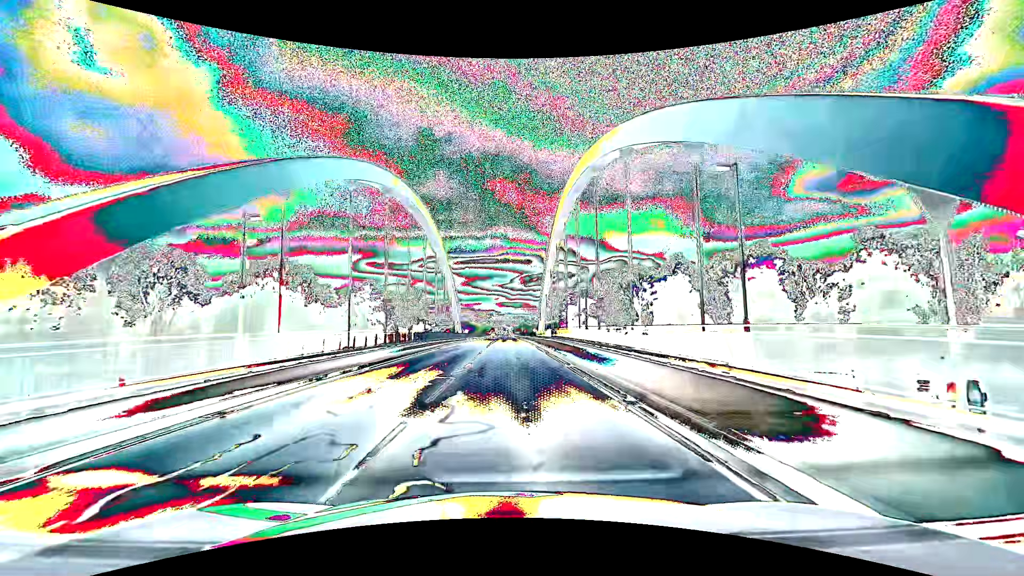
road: primary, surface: asphalt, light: Day
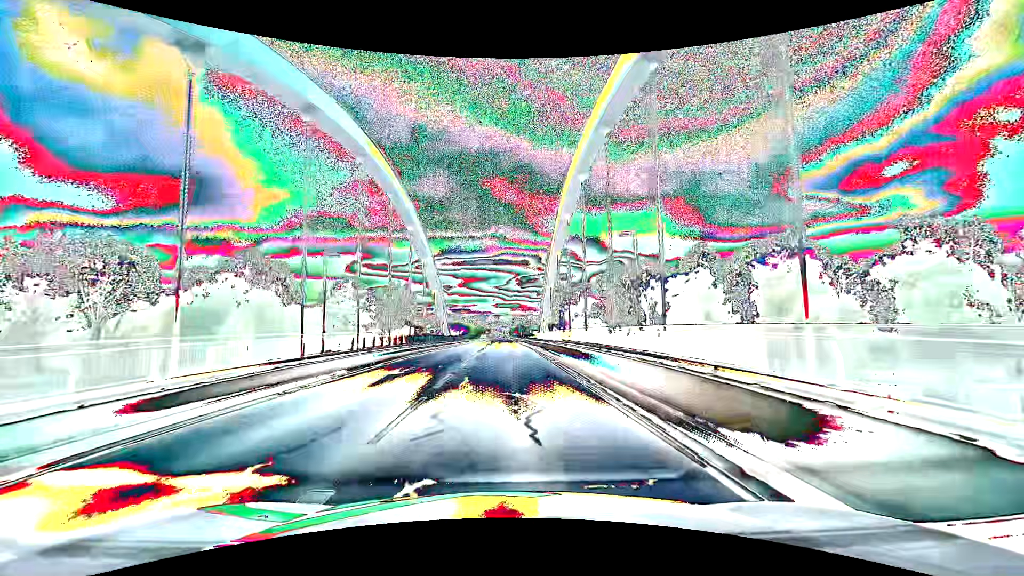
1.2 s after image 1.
(+0.1, +15.4) m; +1°
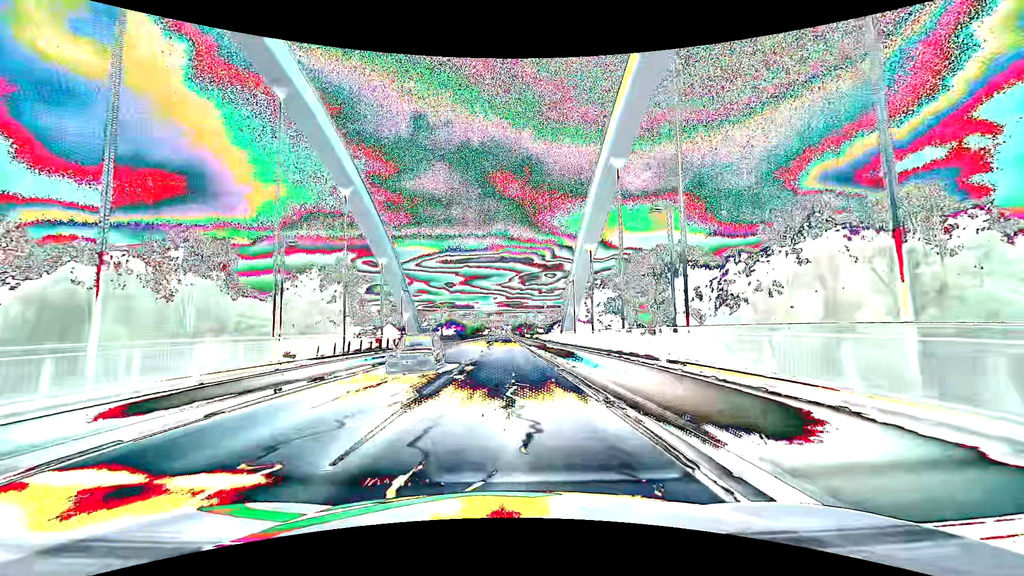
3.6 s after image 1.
(-0.1, +30.6) m; 0°
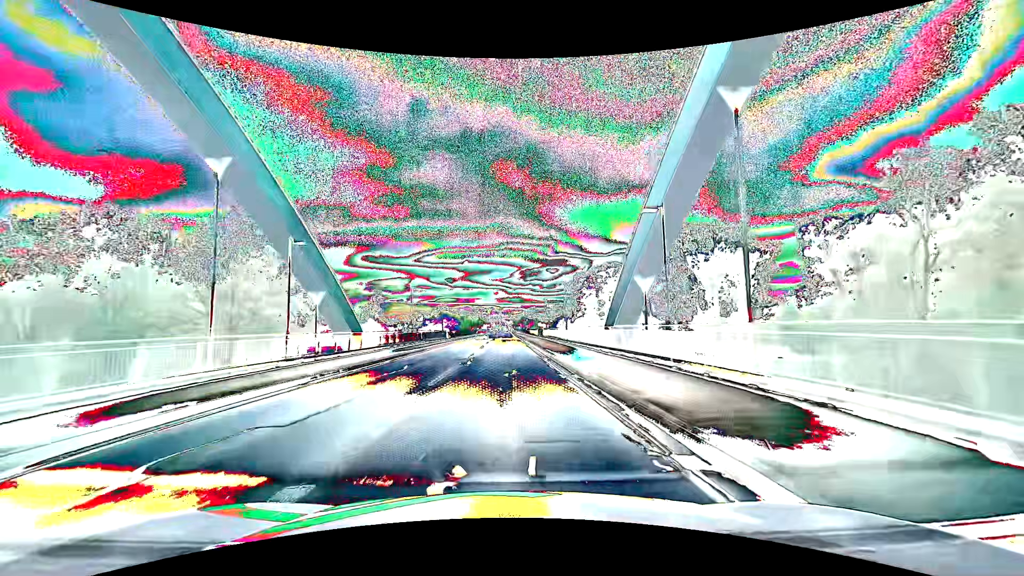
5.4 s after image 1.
(0.0, +23.0) m; 0°
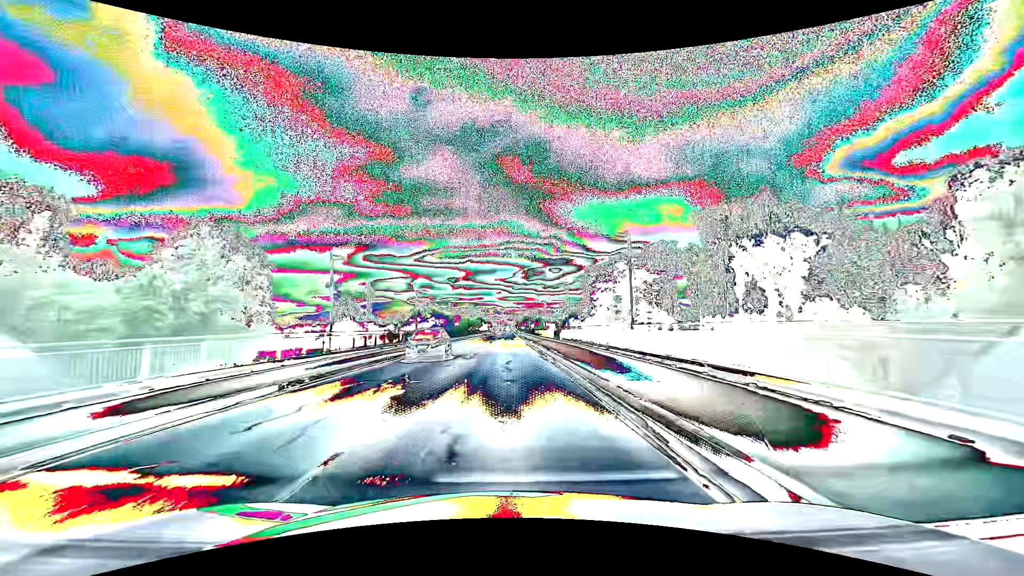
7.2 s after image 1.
(0.0, +23.1) m; 0°
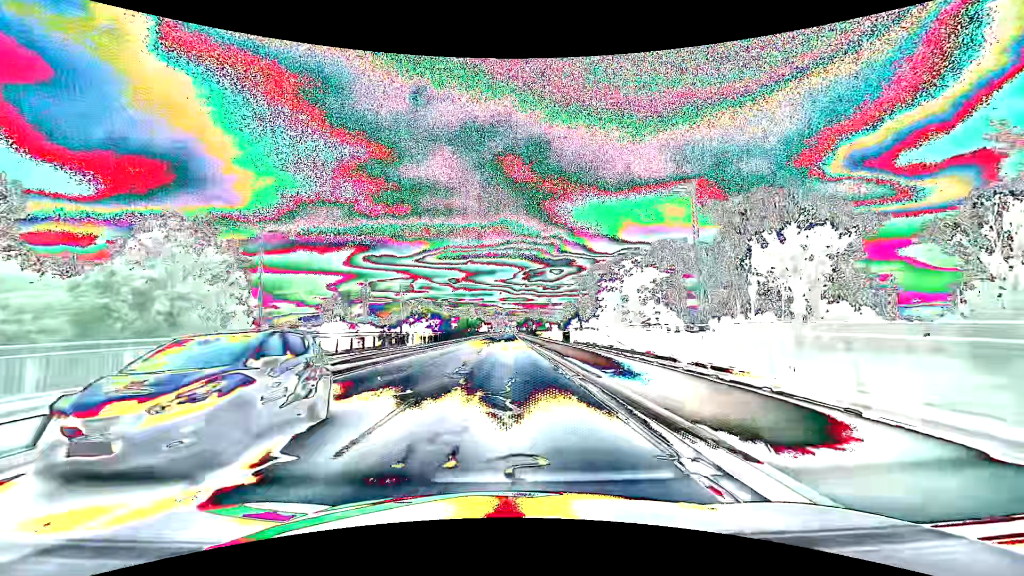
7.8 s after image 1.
(0.0, +7.7) m; 0°
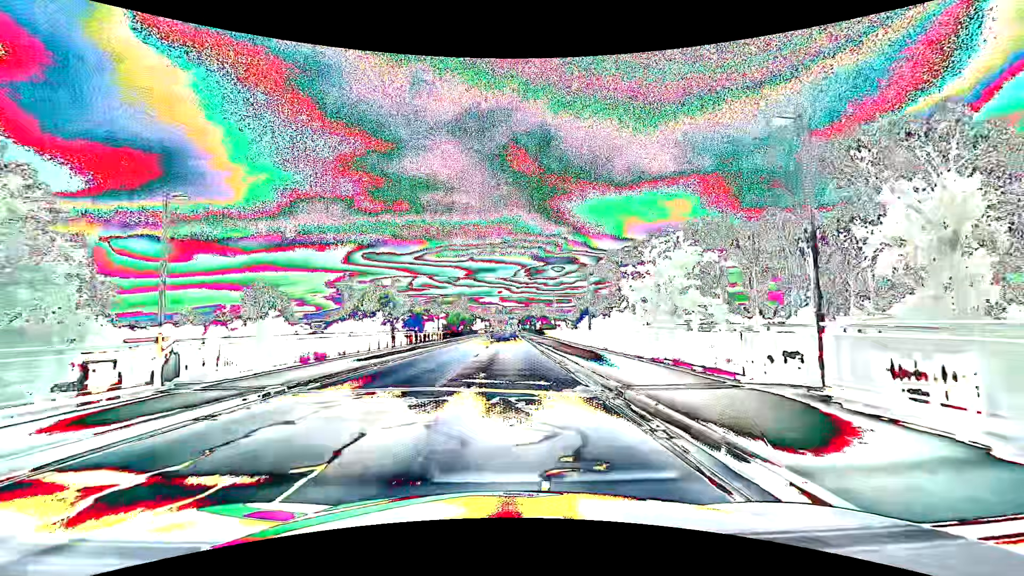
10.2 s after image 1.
(0.0, +30.5) m; 0°
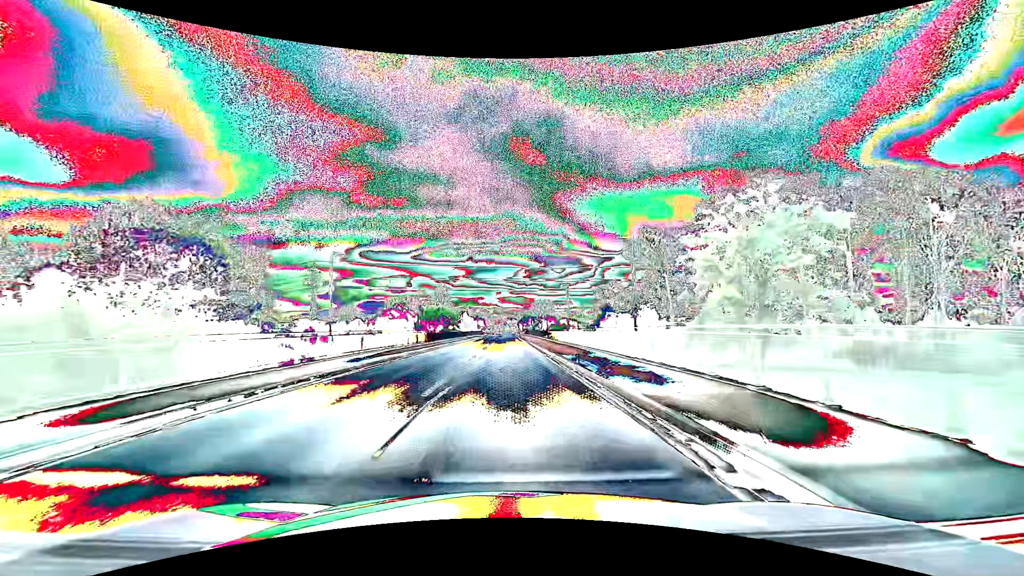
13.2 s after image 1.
(0.0, +38.2) m; 0°
(0, +10) (0, +20) (0, +30) (0, +40) (0, +50) (0, +60) (0, +70) (0, +80) (0, +90) (0, +100) m
